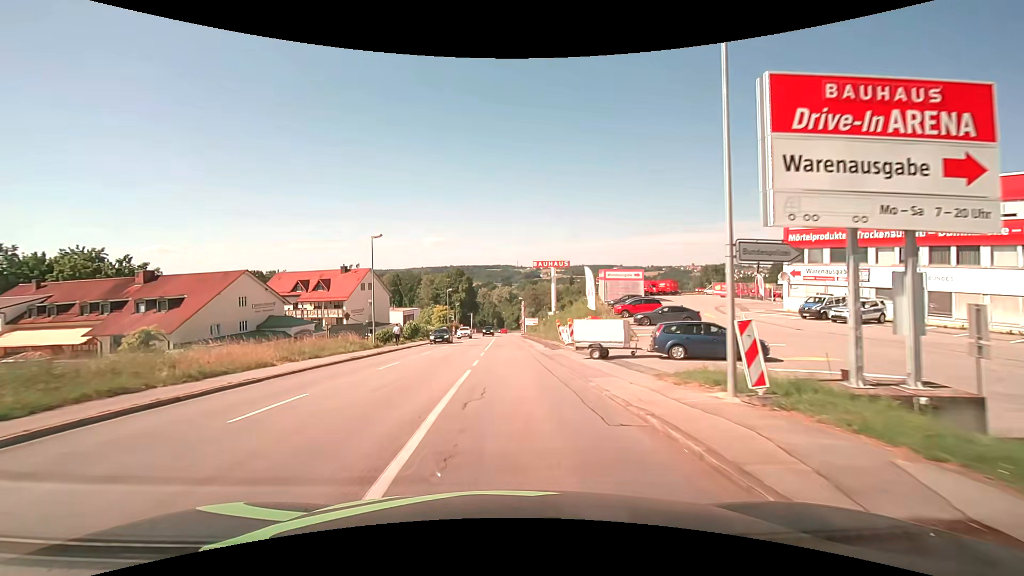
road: tertiary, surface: asphalt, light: Day
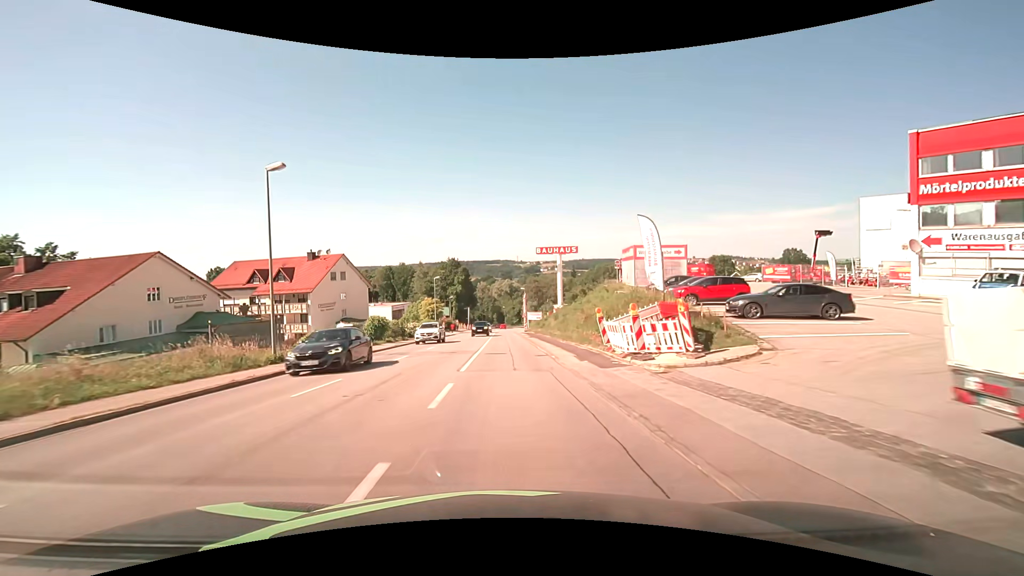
(0.0, +15.3) m; 0°
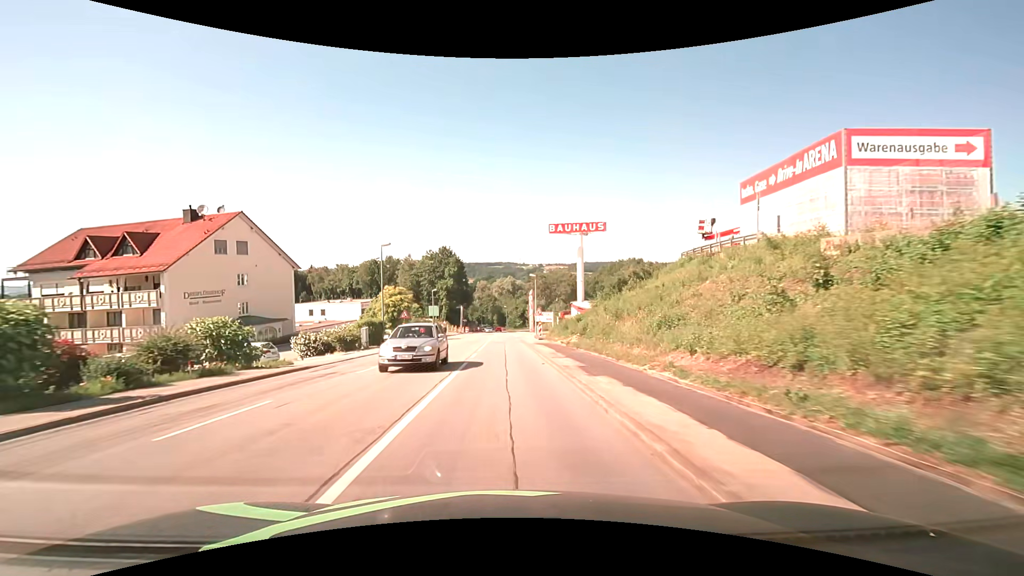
(-0.2, +30.5) m; -1°
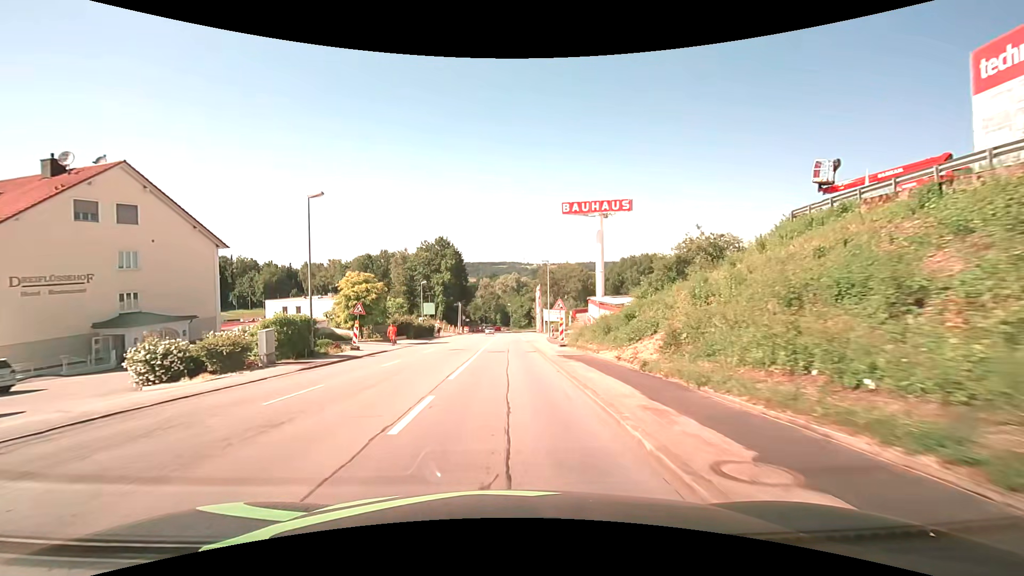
(0.0, +15.2) m; 0°
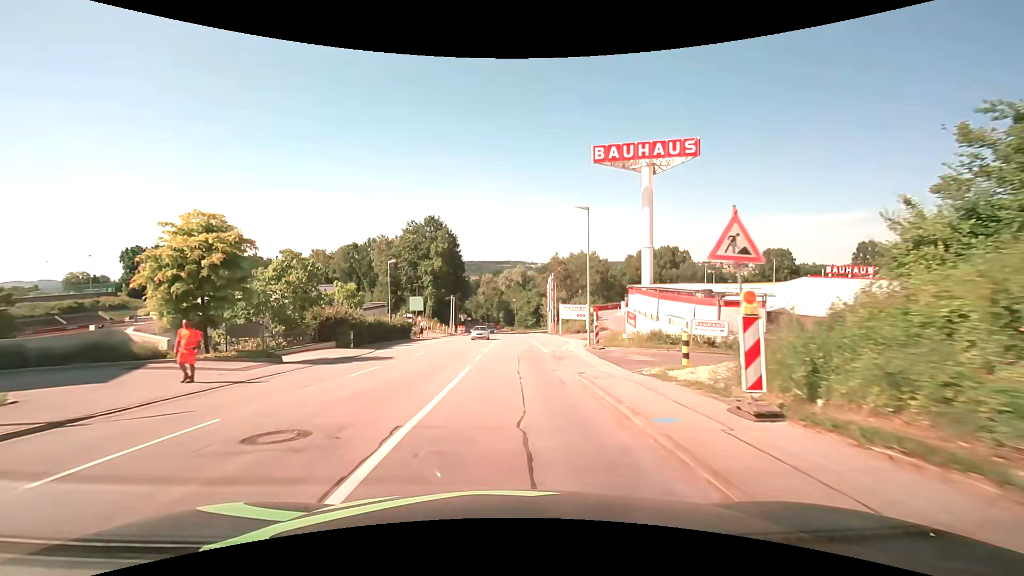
(-0.3, +22.8) m; -1°
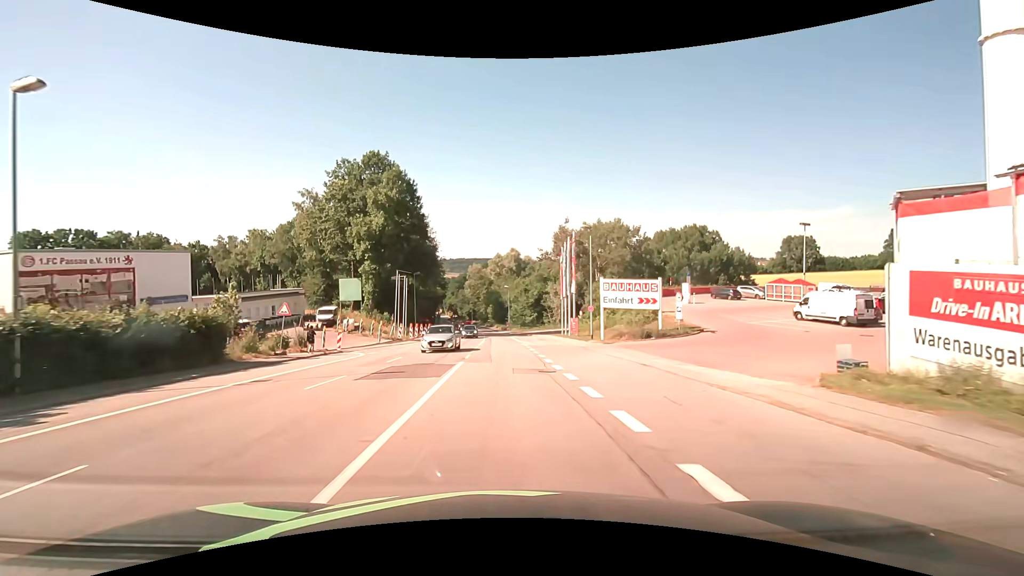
(+0.3, +38.1) m; +1°
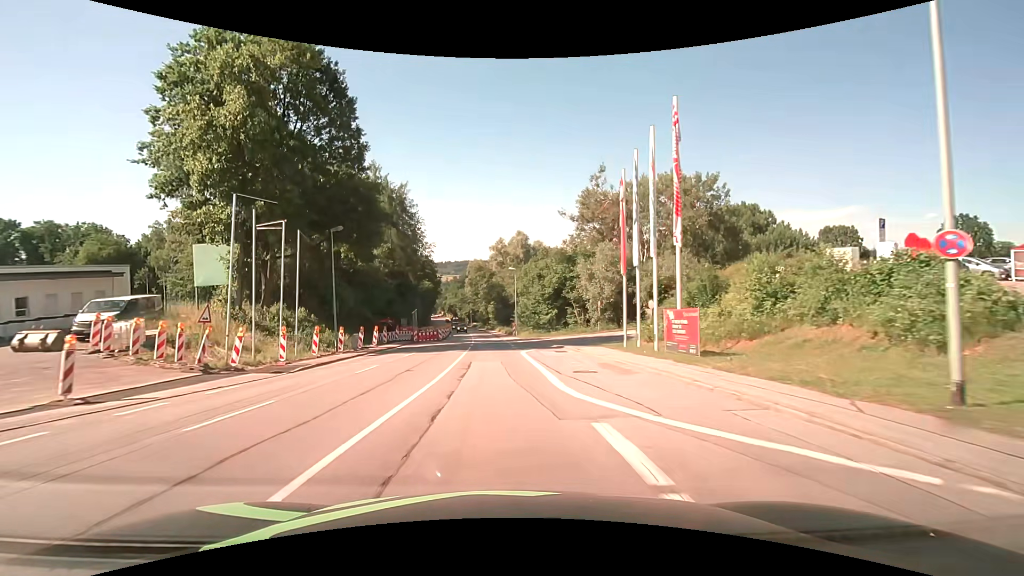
(0.0, +30.6) m; -1°
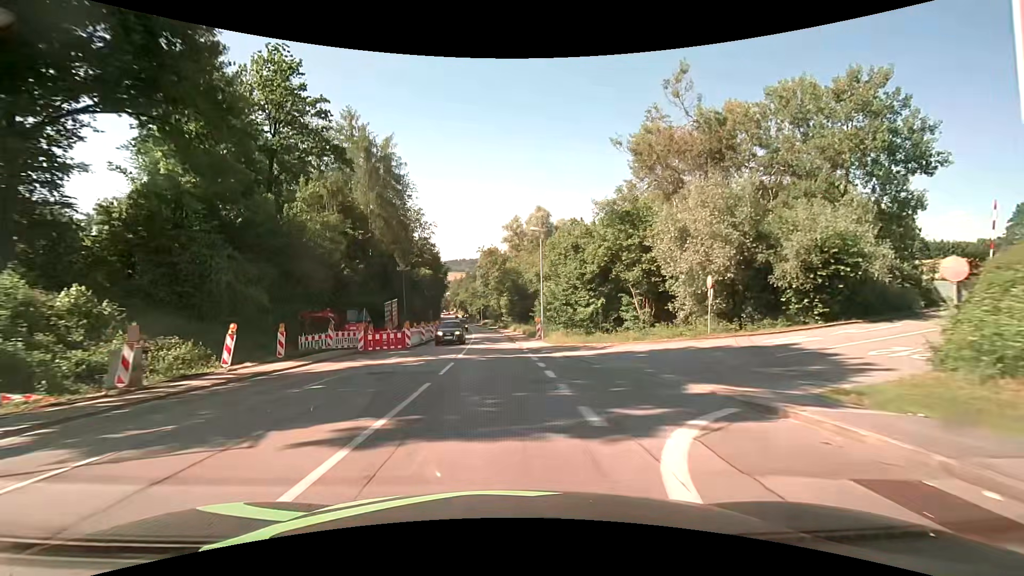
(-0.2, +22.9) m; -1°
(0, +10) (0, +20) (-1, +30) (-2, +40) (-2, +50) (-3, +60) (-4, +70) (-5, +80) (-6, +90) (-7, +100) m
